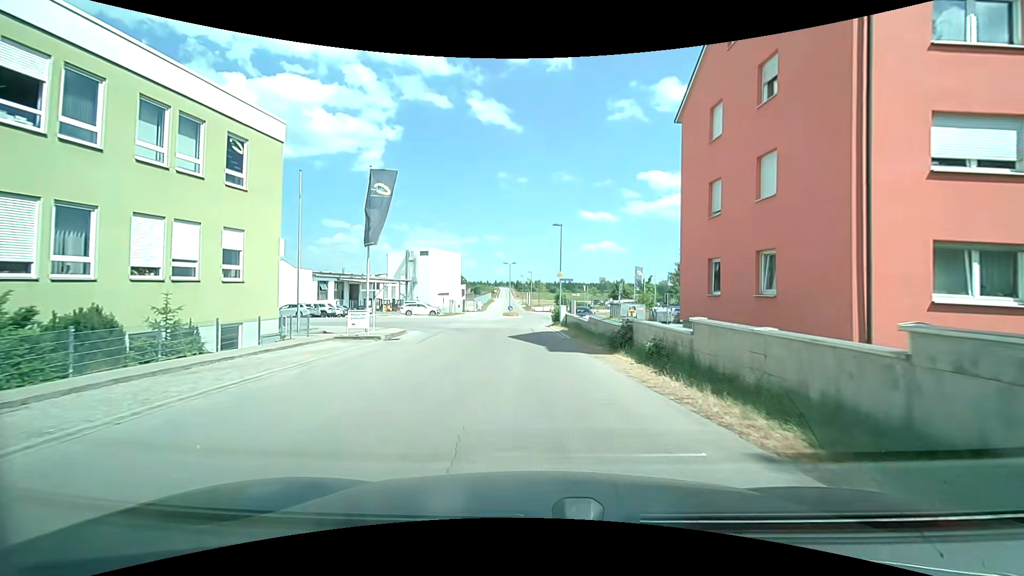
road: unclassified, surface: asphalt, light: Day
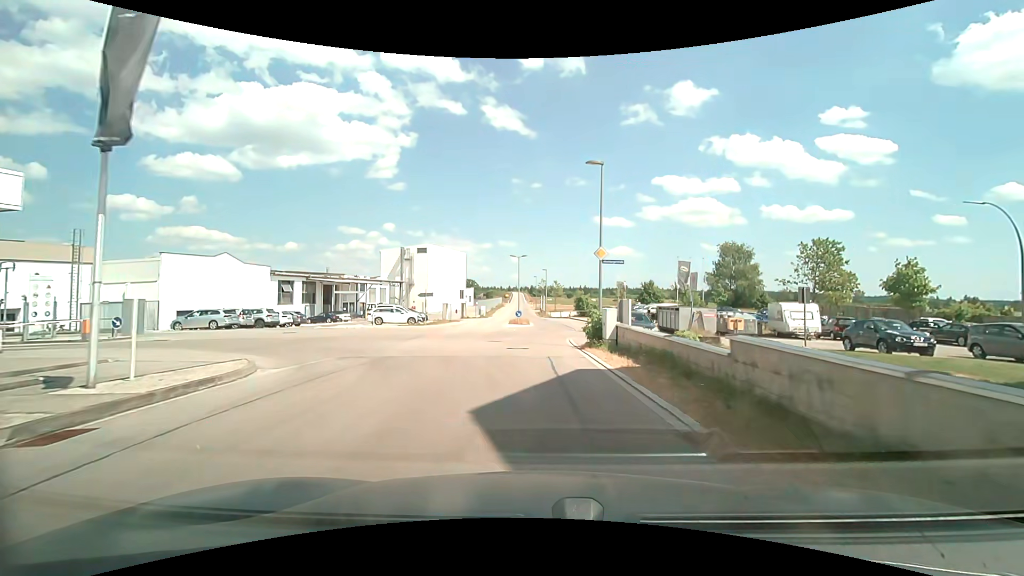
(-0.4, +15.9) m; -2°
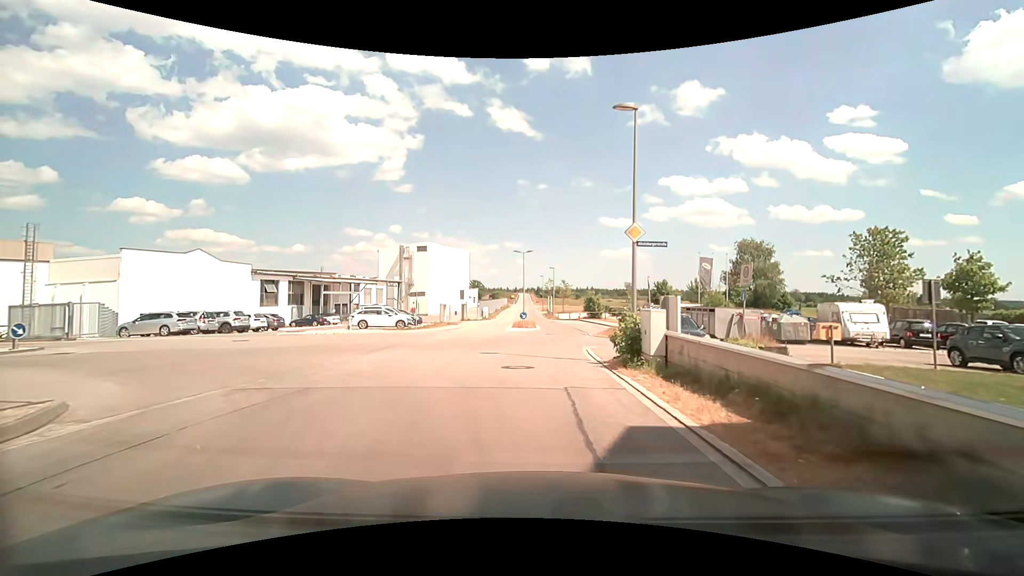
(-0.1, +5.4) m; 0°
(0, +10) (0, +20) (+1, +30) (+1, +40) (+1, +50) (+1, +60) (-1, +70) (-2, +80) (-2, +90) (-3, +100) m
